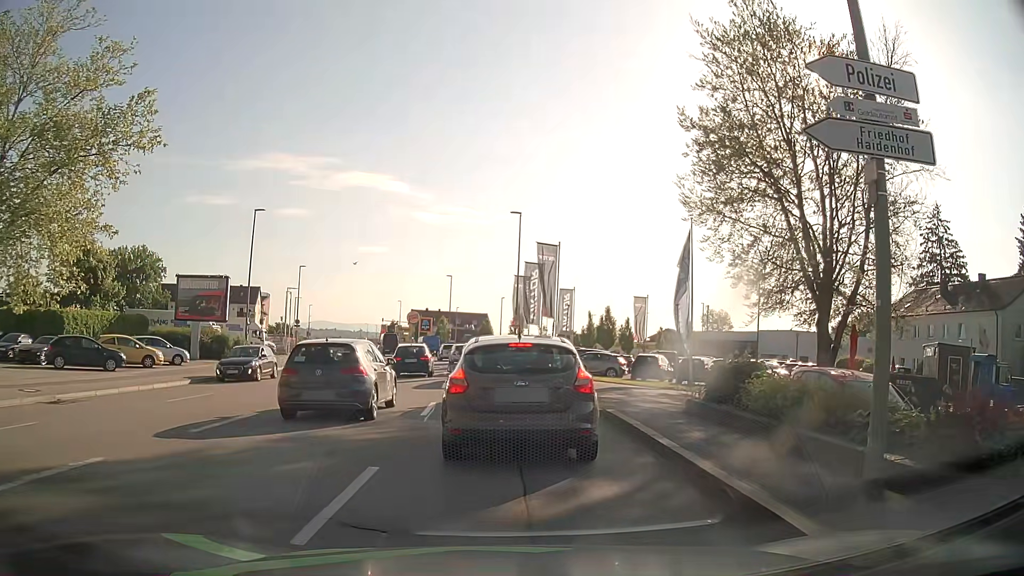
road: tertiary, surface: asphalt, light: Day
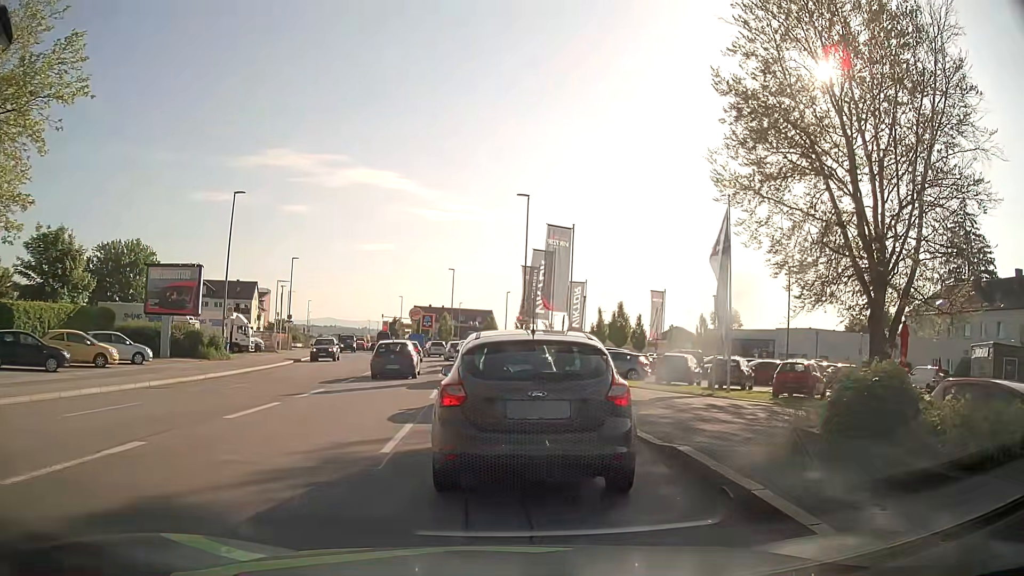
(0.0, +4.8) m; -2°
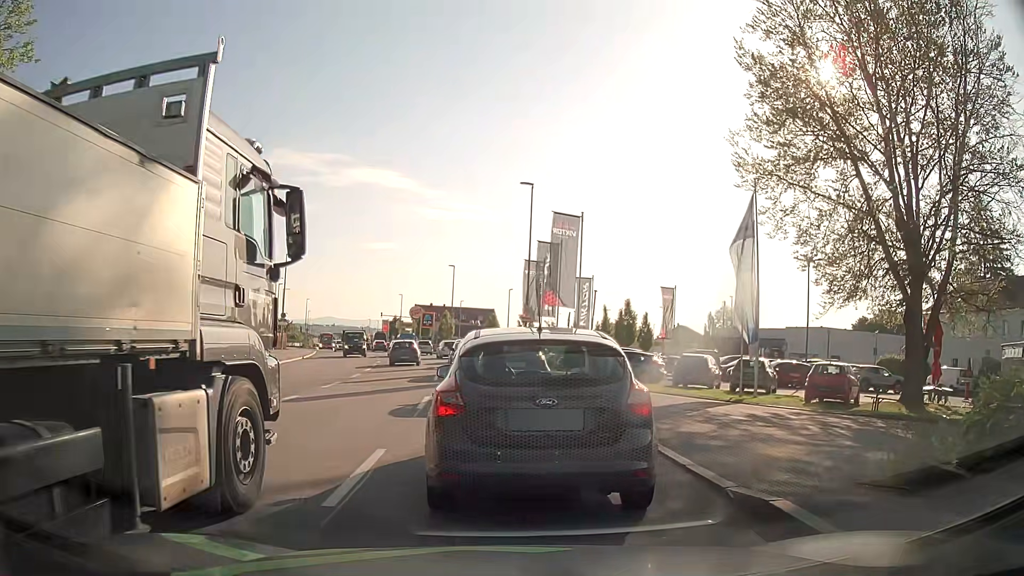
(+0.1, +2.7) m; +2°
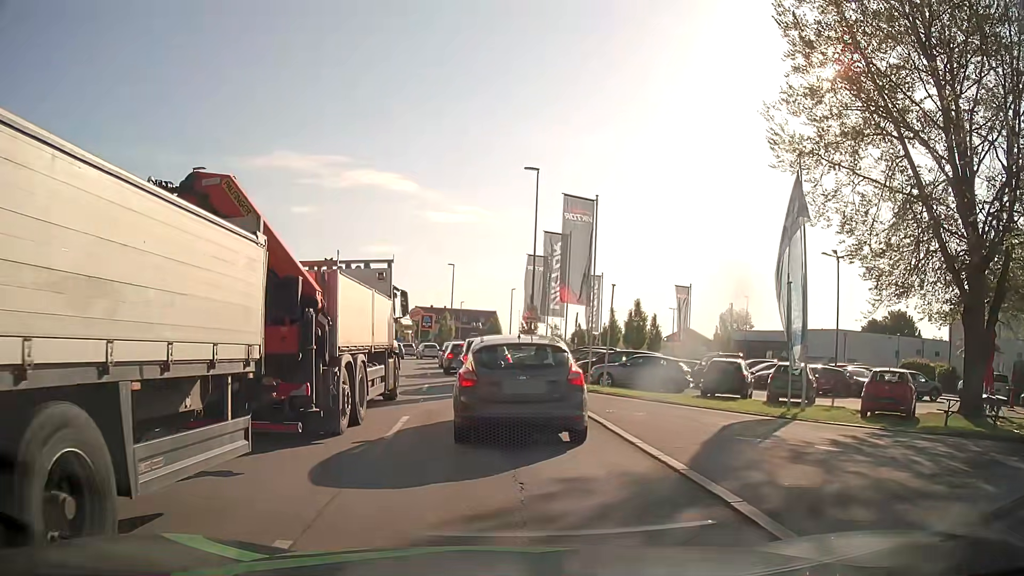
(0.0, +4.1) m; 0°
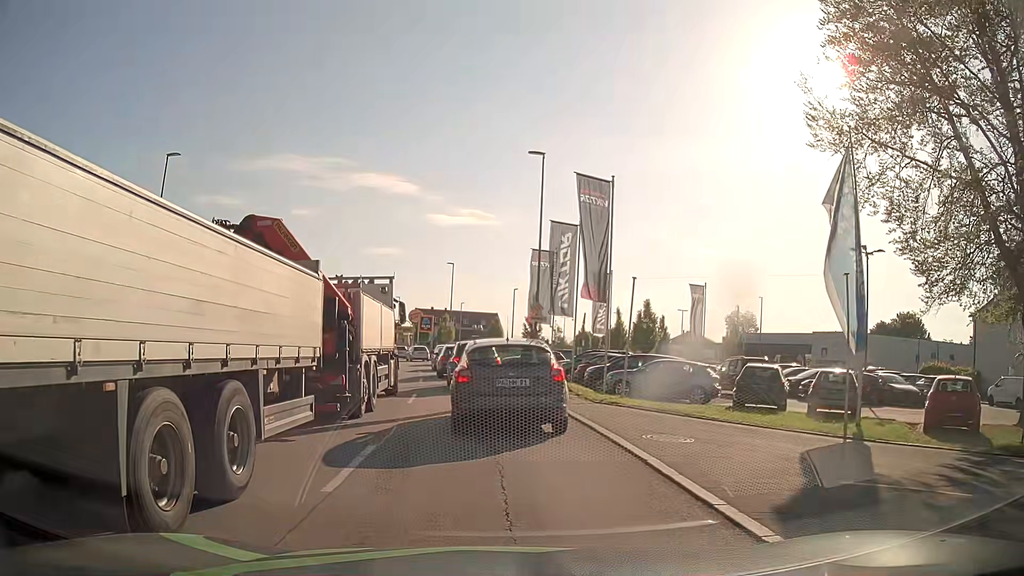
(0.0, +3.5) m; 0°
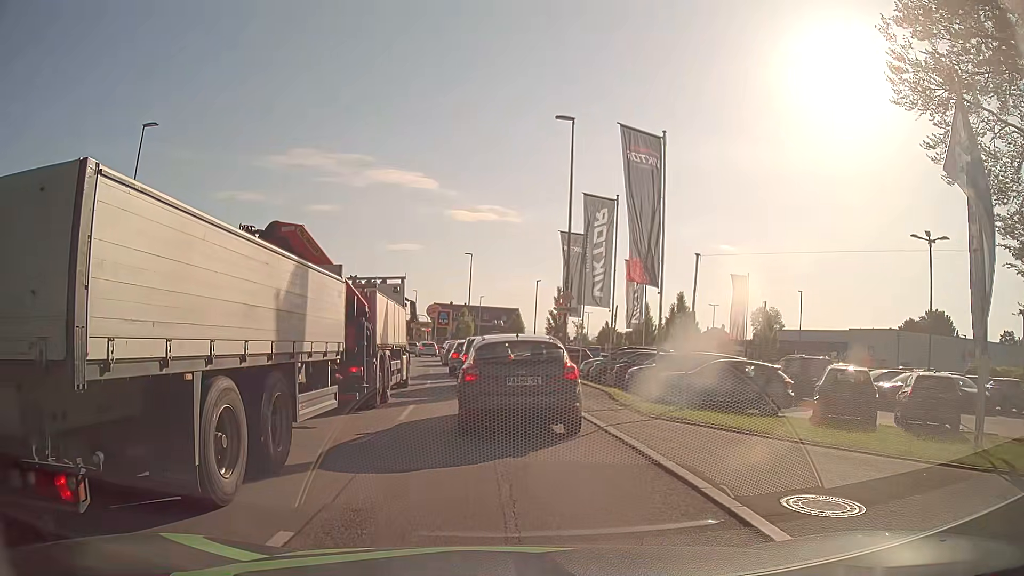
(-0.2, +4.6) m; -3°
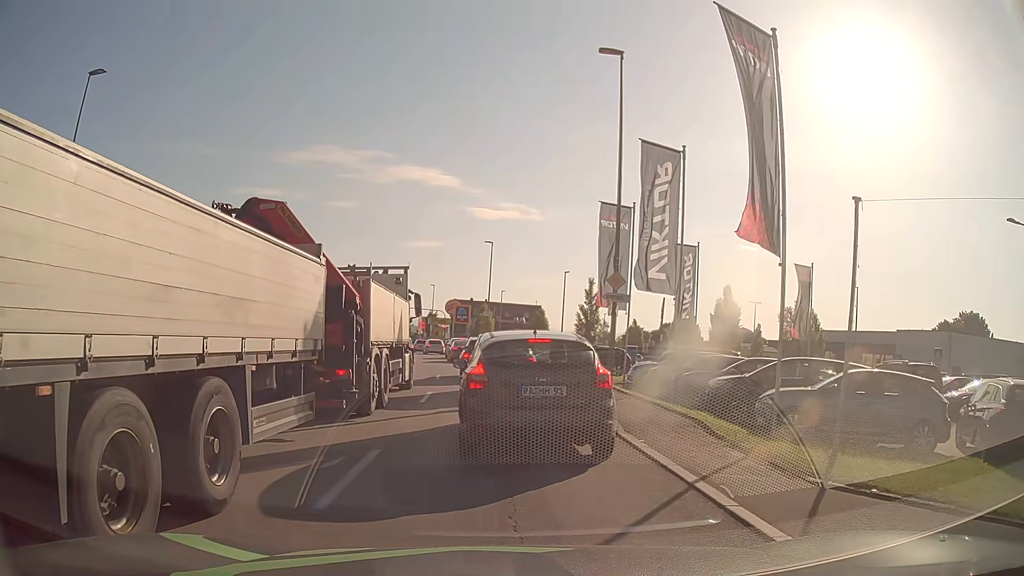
(-0.2, +6.4) m; -3°
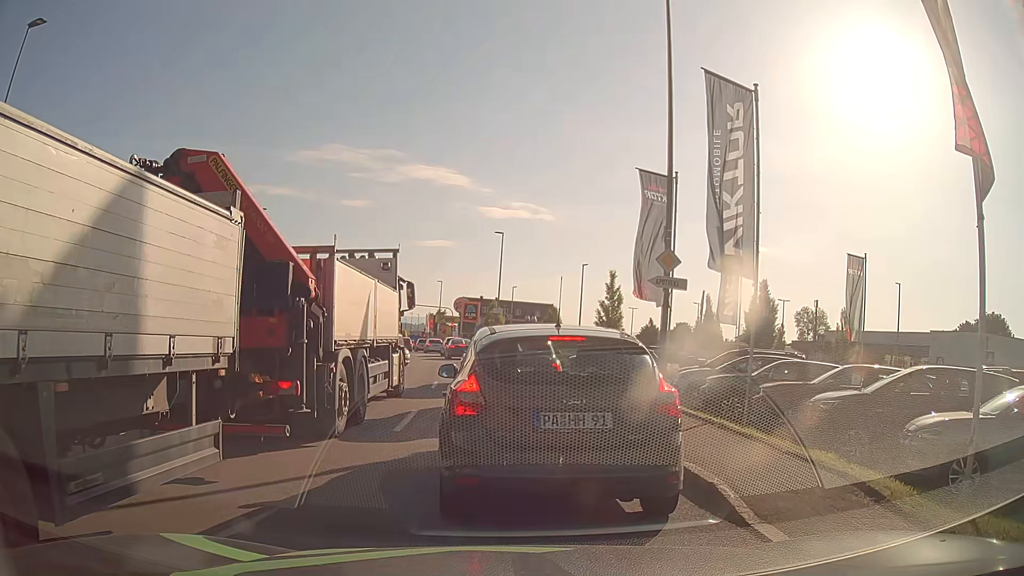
(0.0, +4.7) m; -1°
